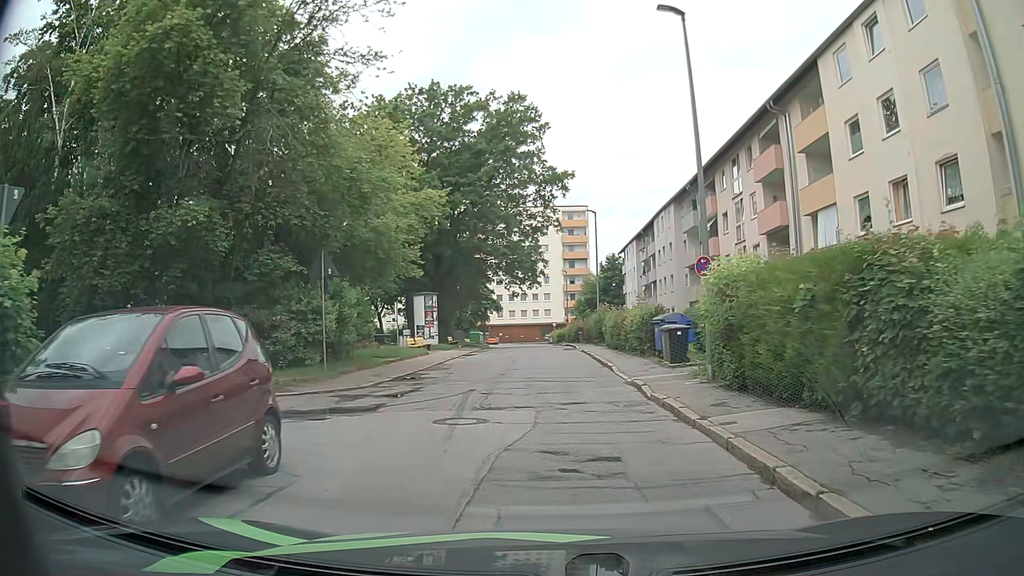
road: residential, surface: asphalt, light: Day
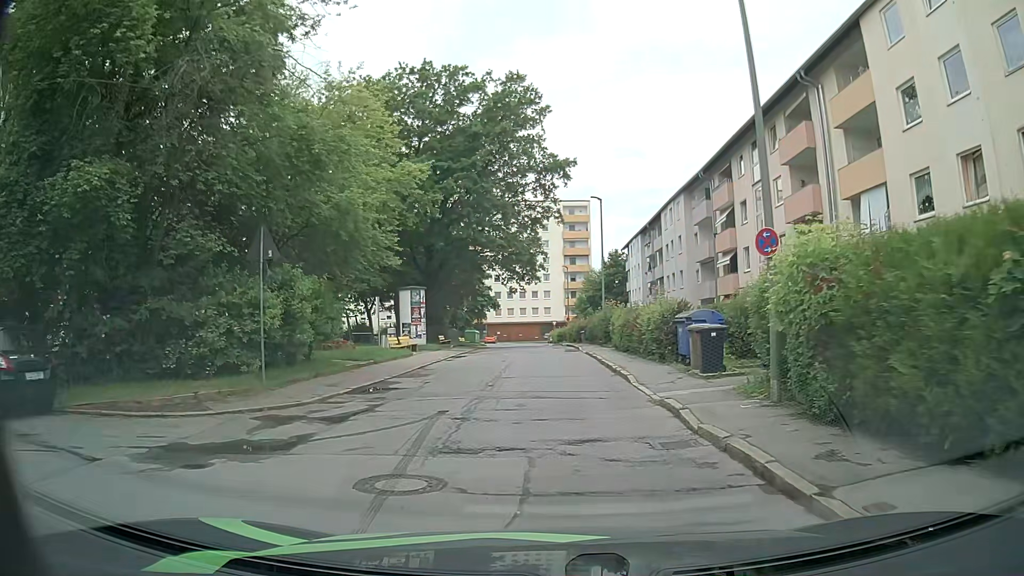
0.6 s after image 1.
(0.0, +4.0) m; 0°
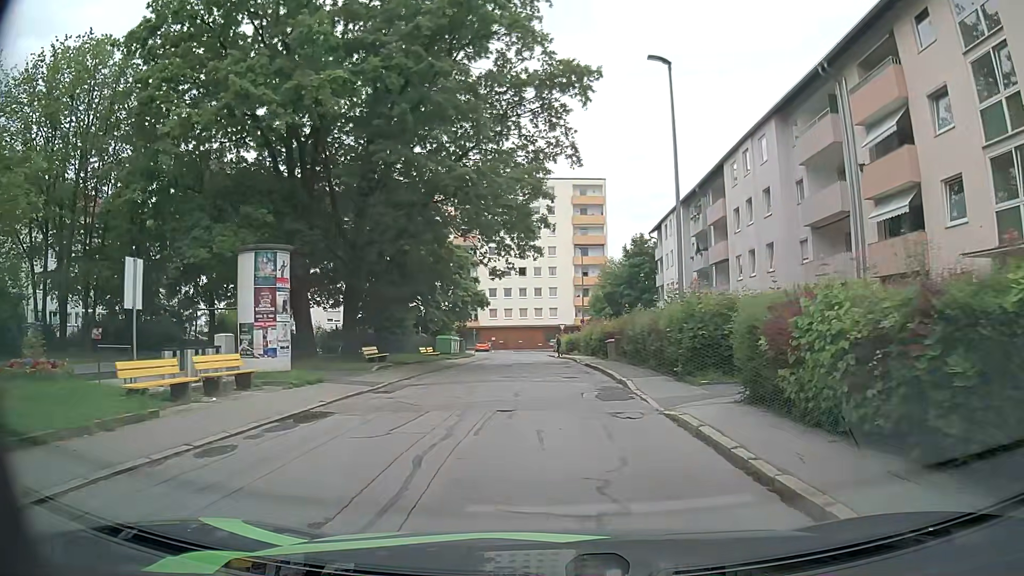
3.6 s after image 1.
(0.0, +20.4) m; -1°
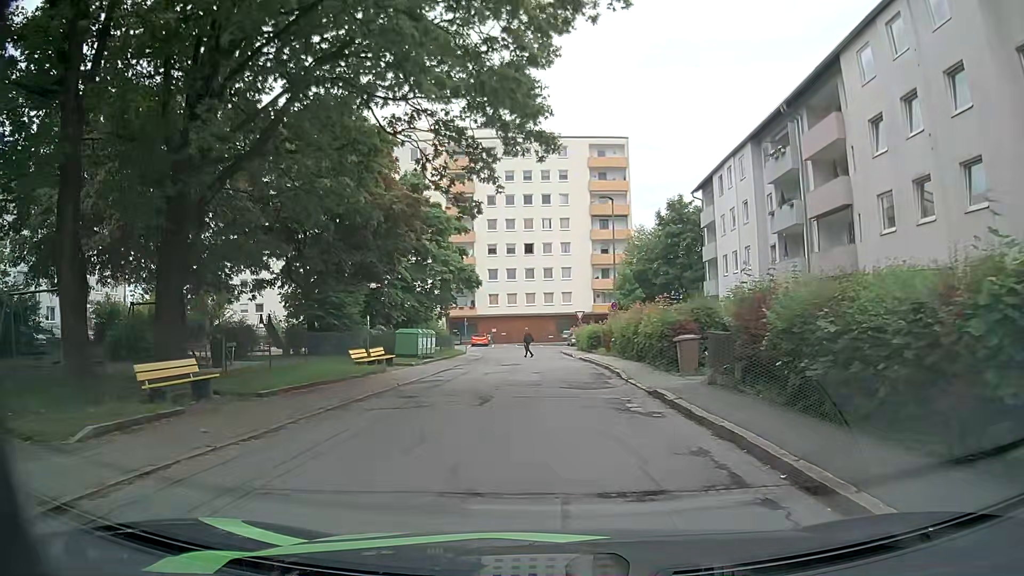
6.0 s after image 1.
(-0.1, +16.3) m; 0°
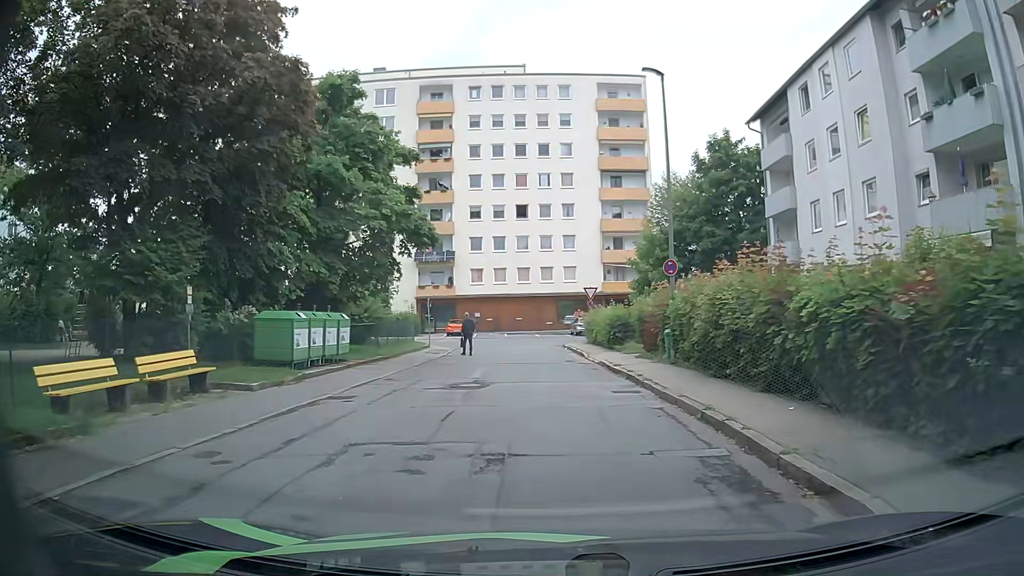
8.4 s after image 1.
(+0.1, +15.9) m; -1°
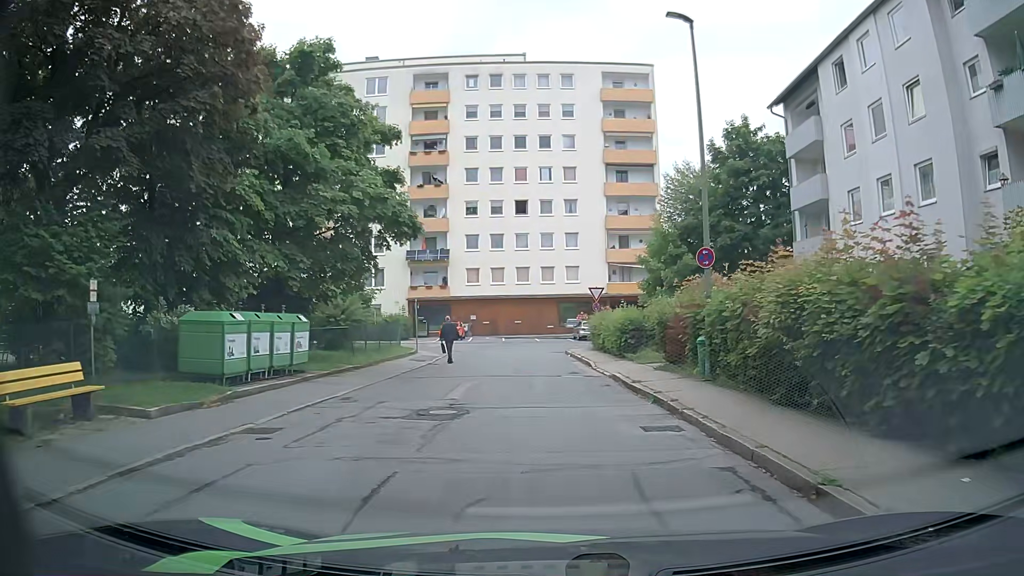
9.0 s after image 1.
(+0.1, +3.9) m; +1°
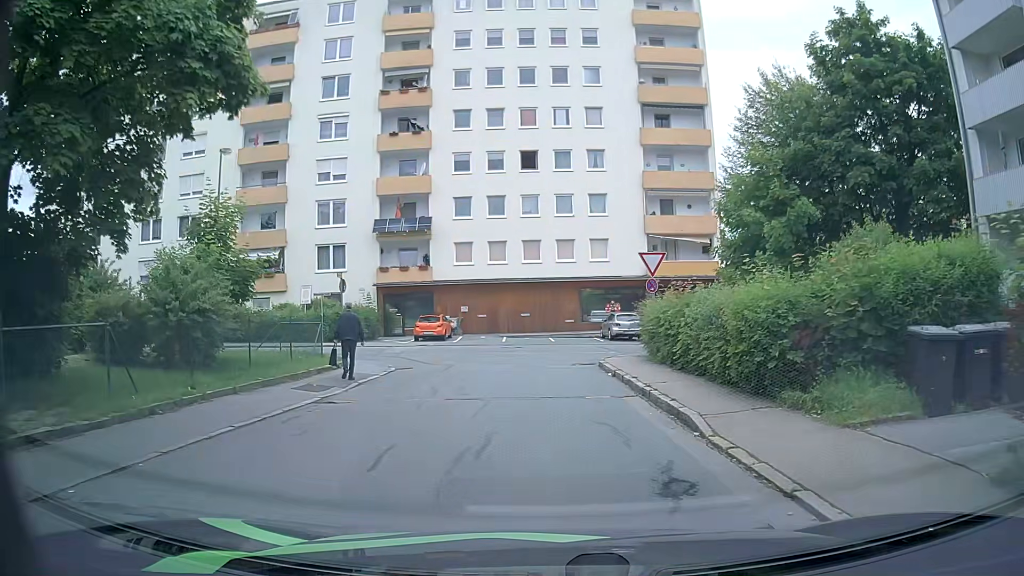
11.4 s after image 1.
(-0.1, +14.6) m; -1°
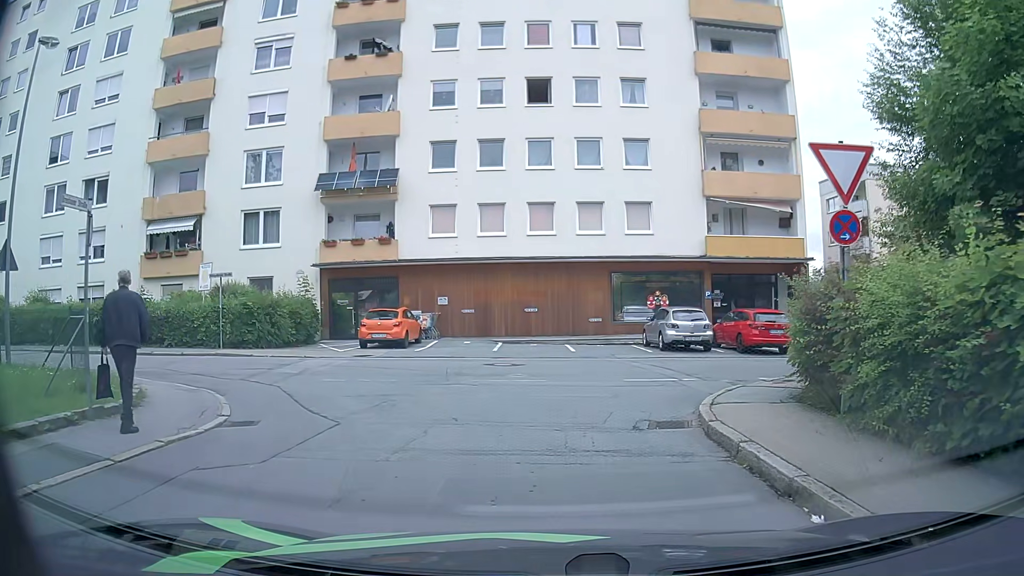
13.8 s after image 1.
(-0.2, +12.4) m; -1°
